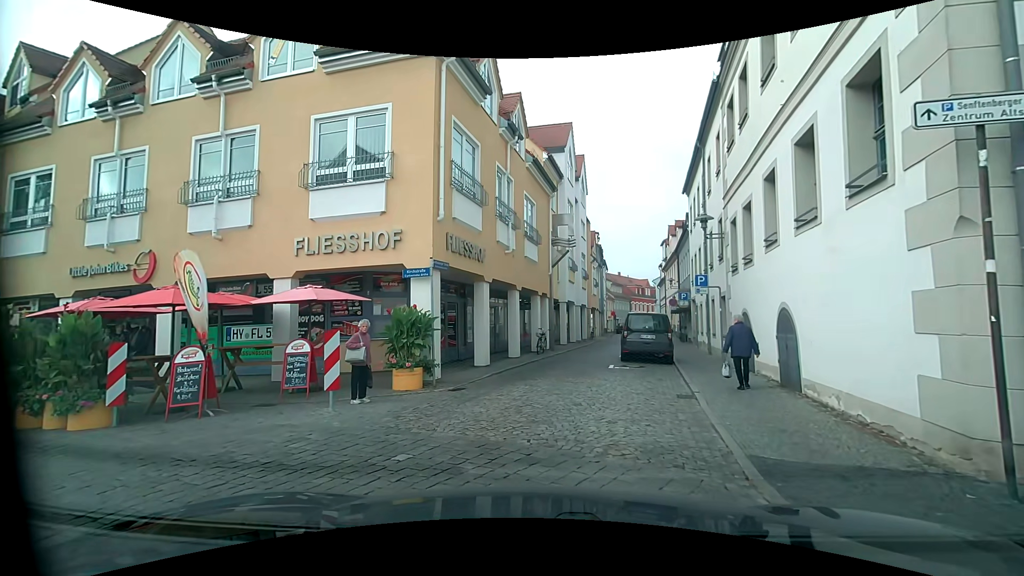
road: residential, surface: sett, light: Day
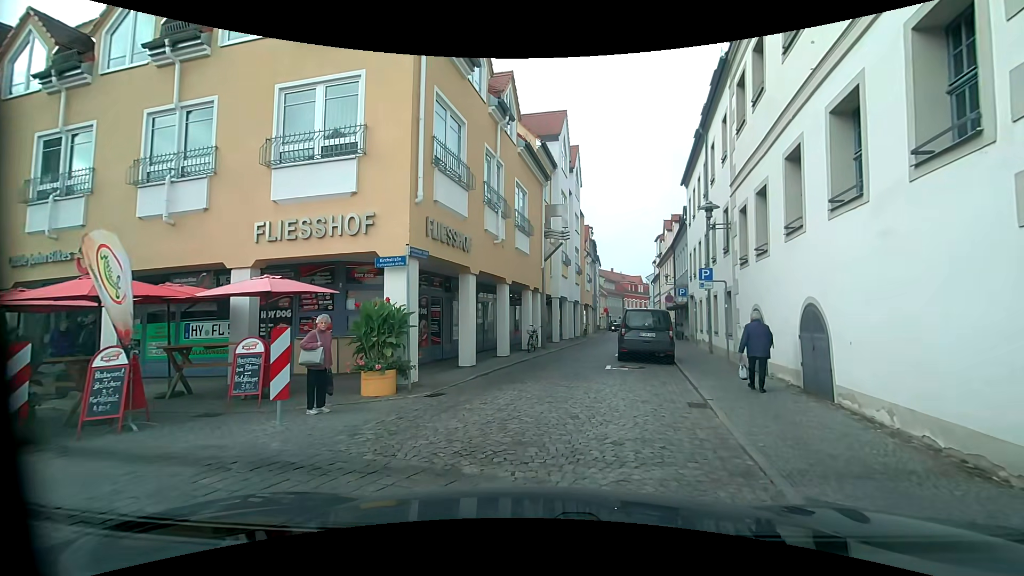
(0.0, +1.4) m; +1°
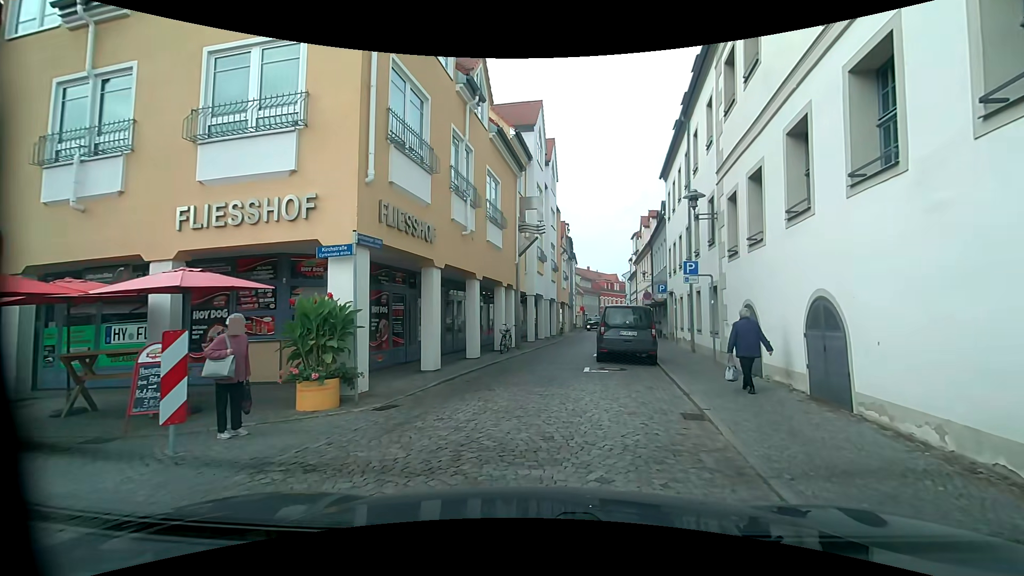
(0.0, +1.4) m; +3°
